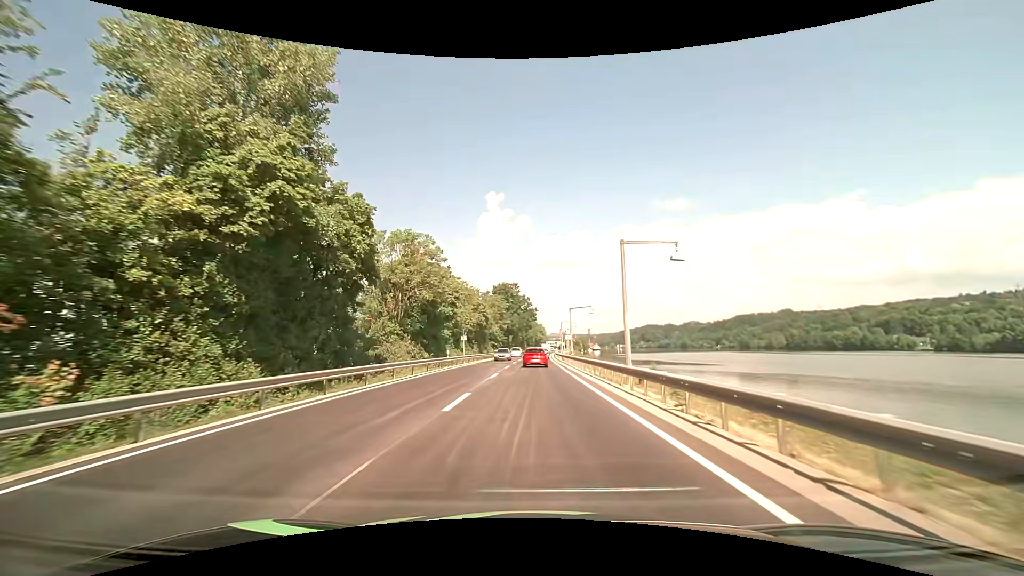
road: primary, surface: asphalt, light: Day
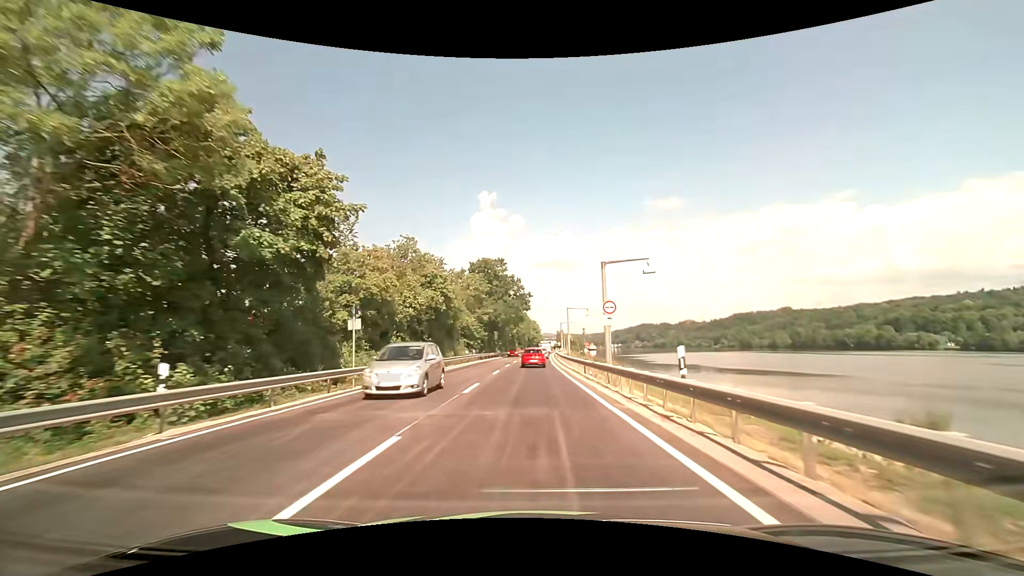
(+0.1, +31.4) m; +1°
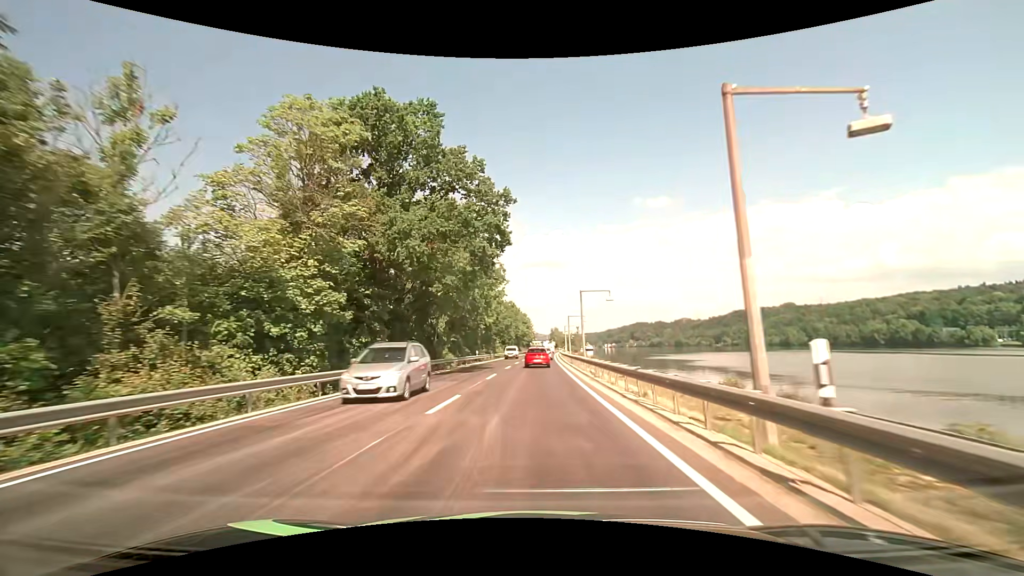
(+0.5, +53.4) m; +1°
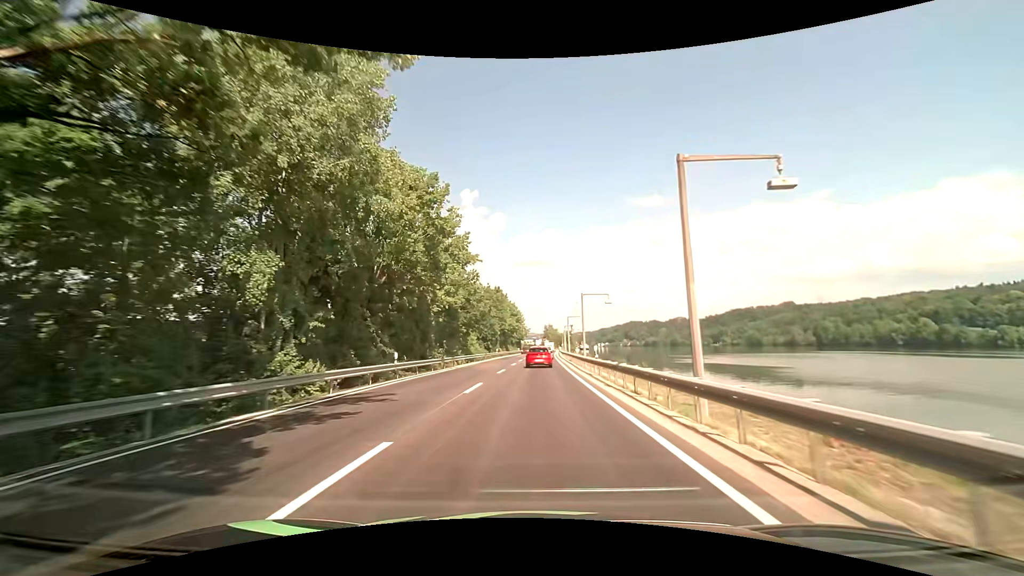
(+0.2, +31.4) m; +1°
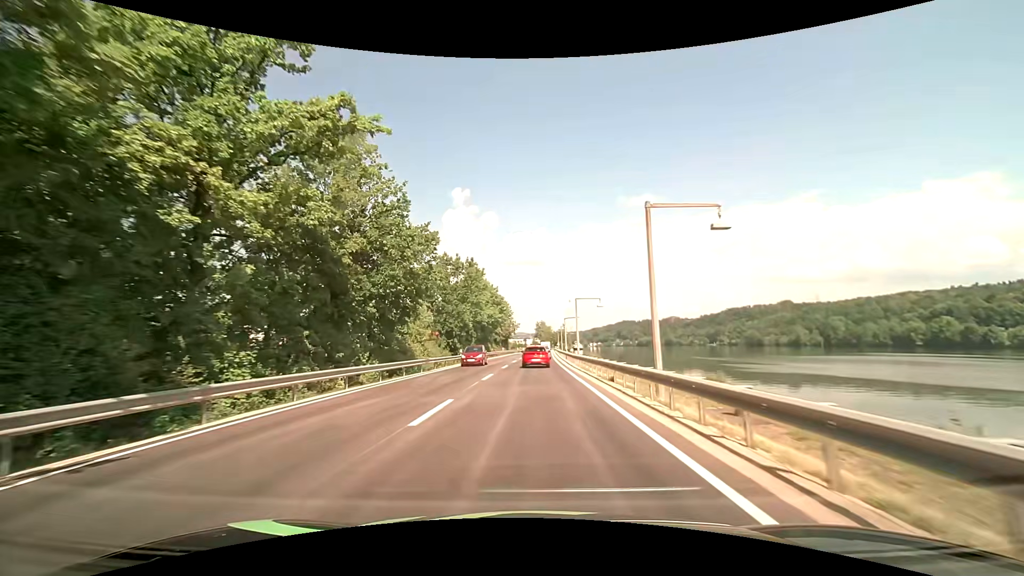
(+0.4, +30.5) m; +1°
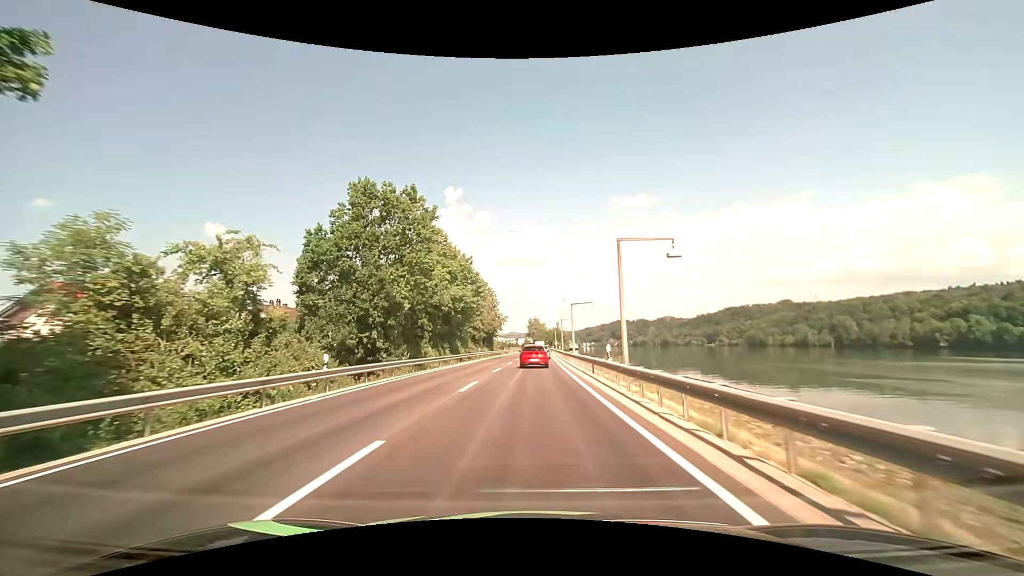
(+0.1, +29.5) m; +1°
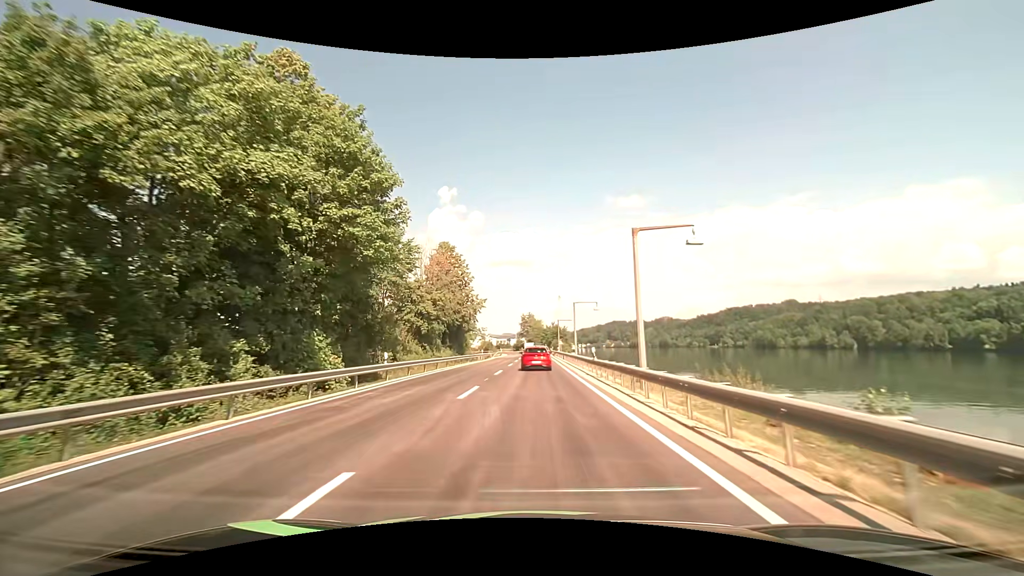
(+0.1, +37.8) m; +1°
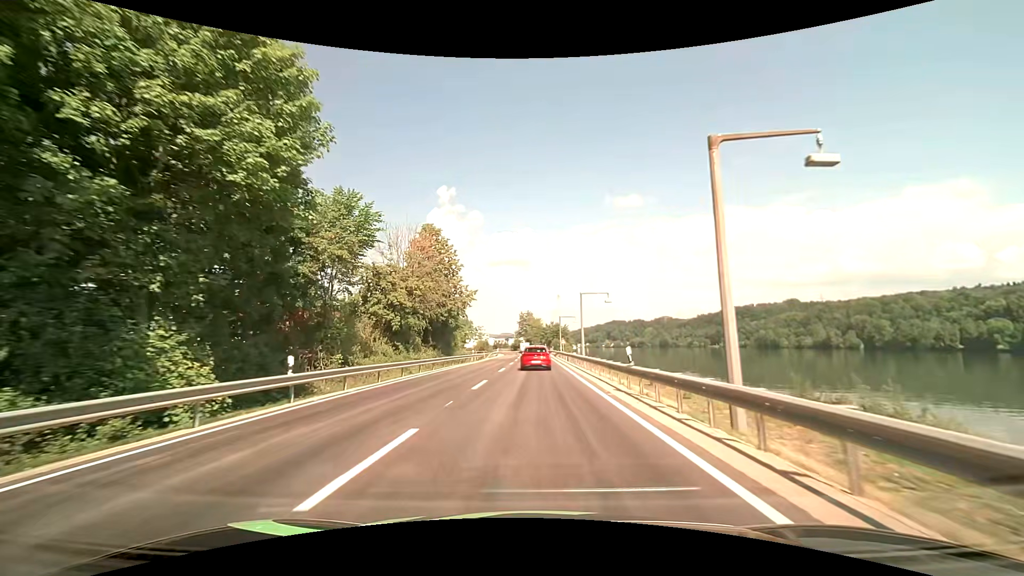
(0.0, +9.2) m; 0°
